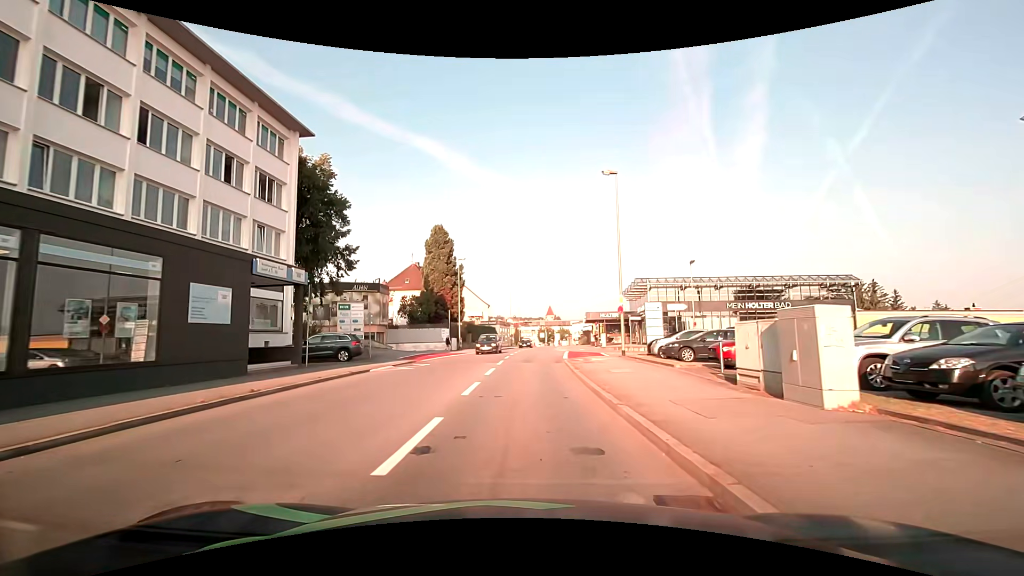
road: tertiary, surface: asphalt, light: Day
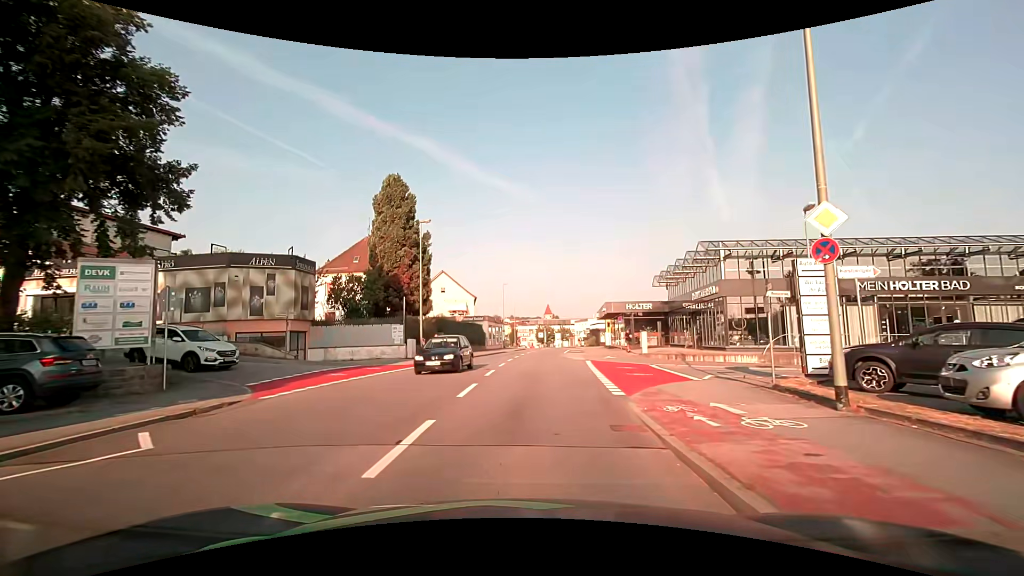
(+0.4, +17.7) m; +2°
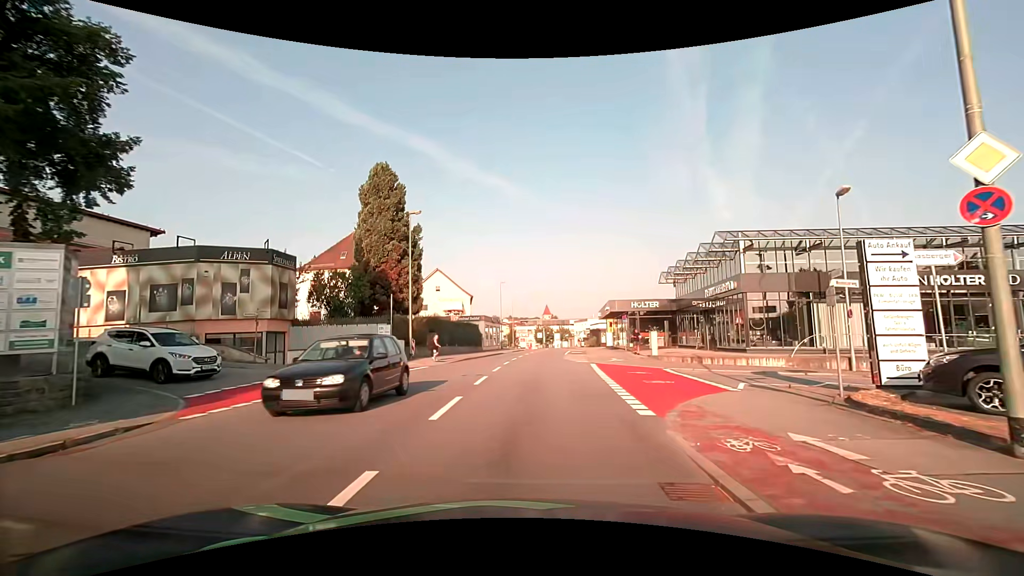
(0.0, +2.7) m; 0°
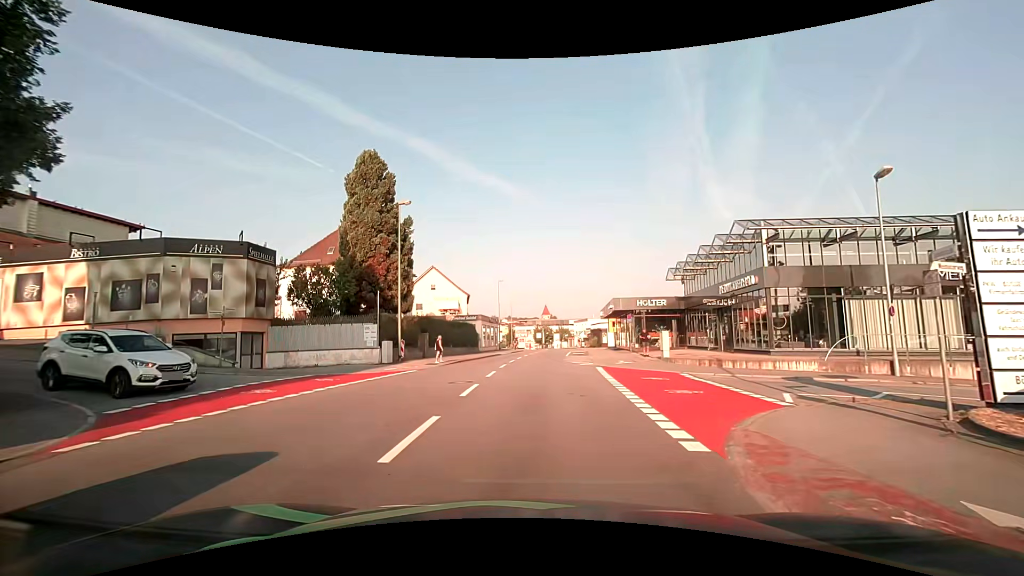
(0.0, +2.5) m; 0°
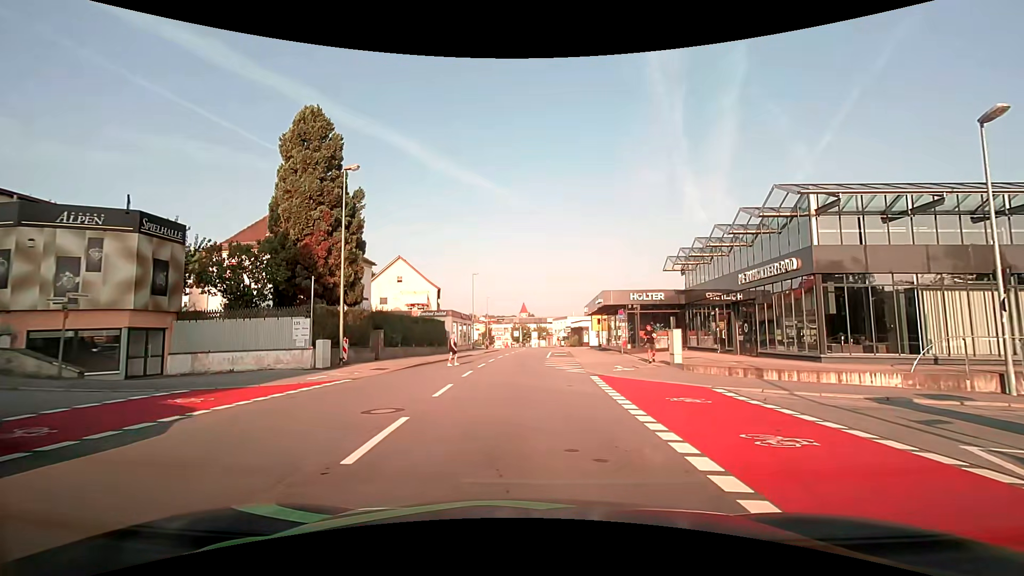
(+0.1, +5.7) m; +4°
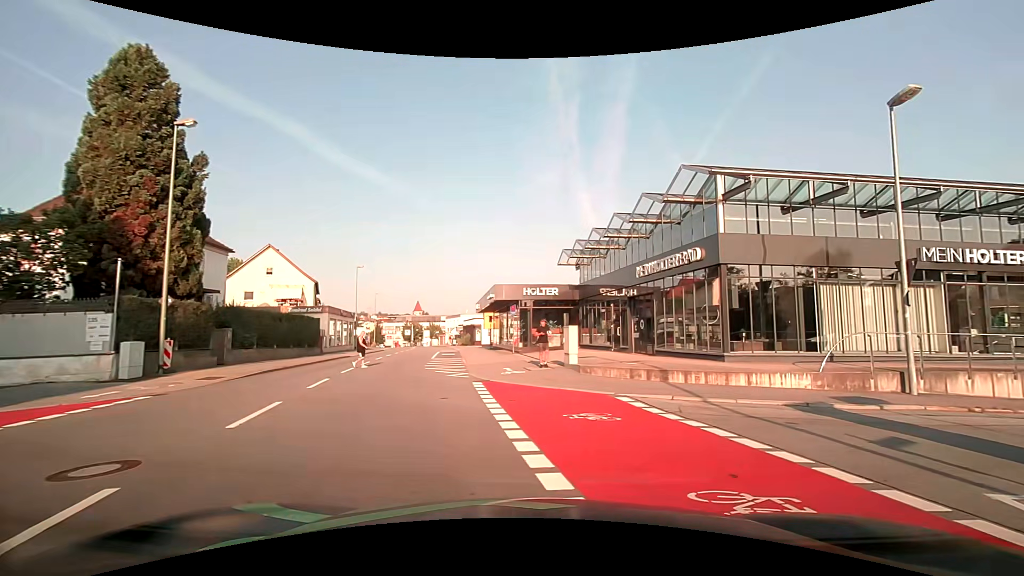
(+0.2, +3.2) m; +11°
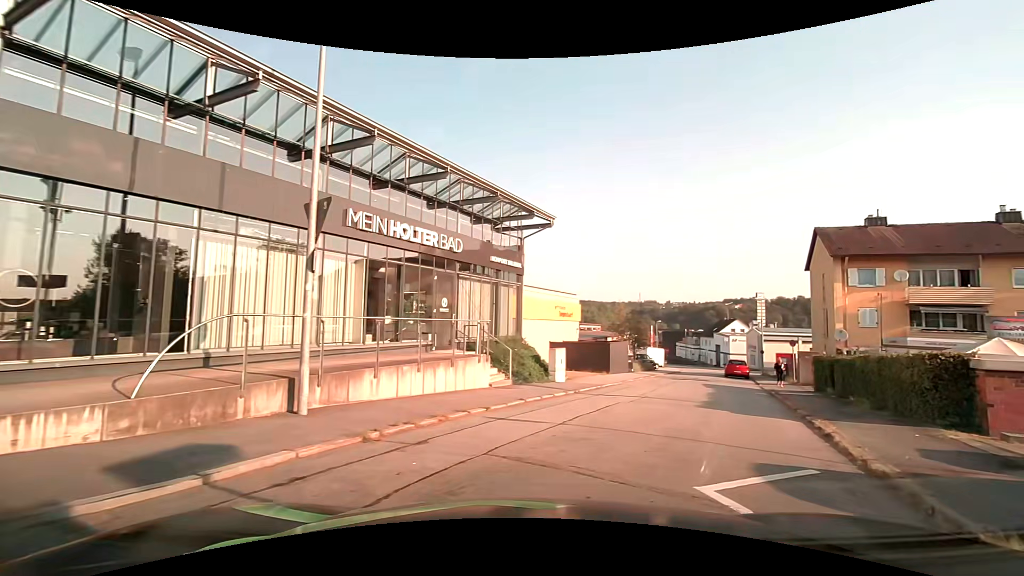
(+3.6, +6.7) m; +57°
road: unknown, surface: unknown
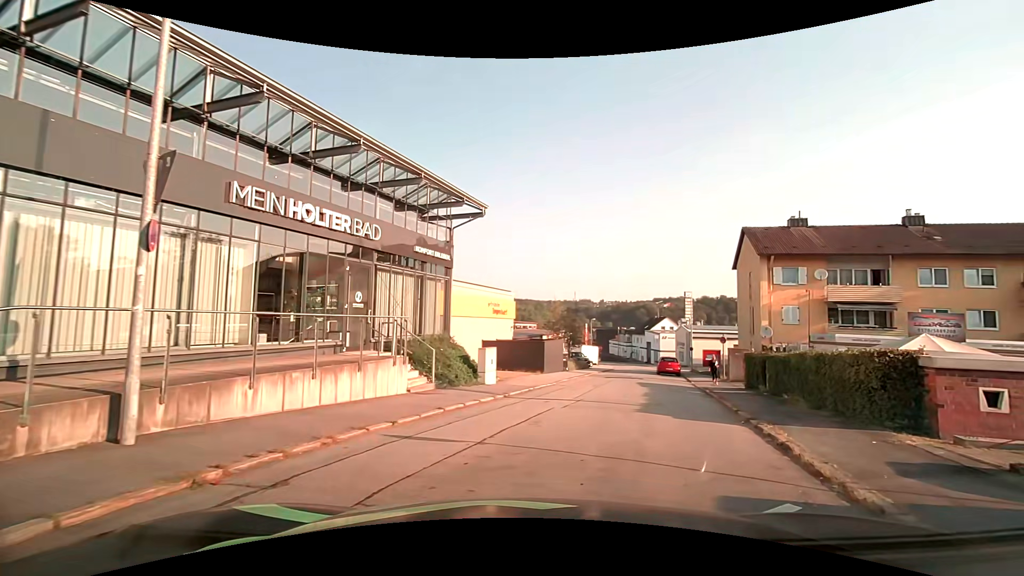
(+0.1, +1.6) m; +8°
(+2, +10) (+4, +20) (+6, +29) (+7, +39) (+8, +49) (+11, +59) (+13, +69) (+14, +78) (+15, +88) (+15, +98) m
